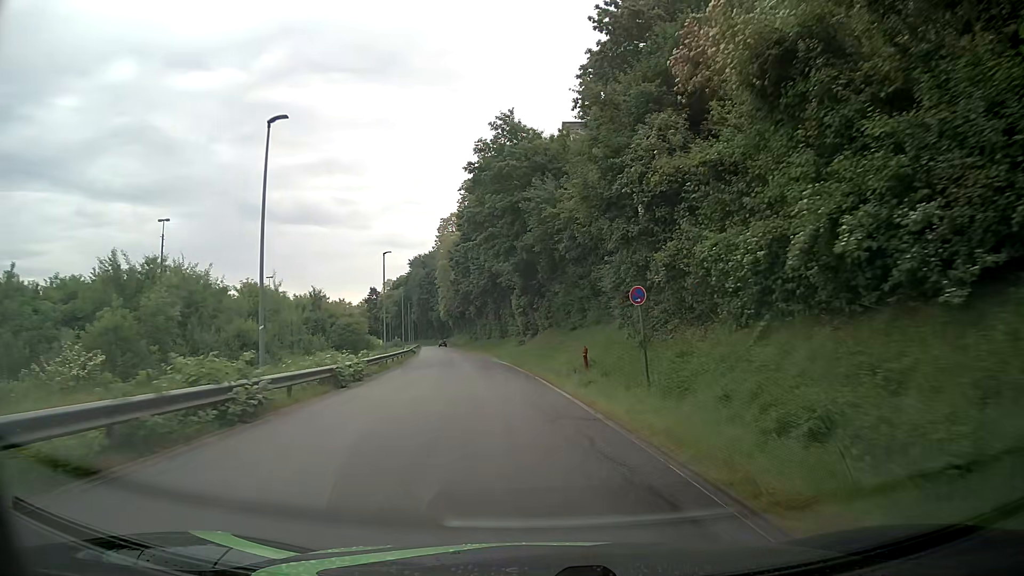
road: residential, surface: asphalt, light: Day
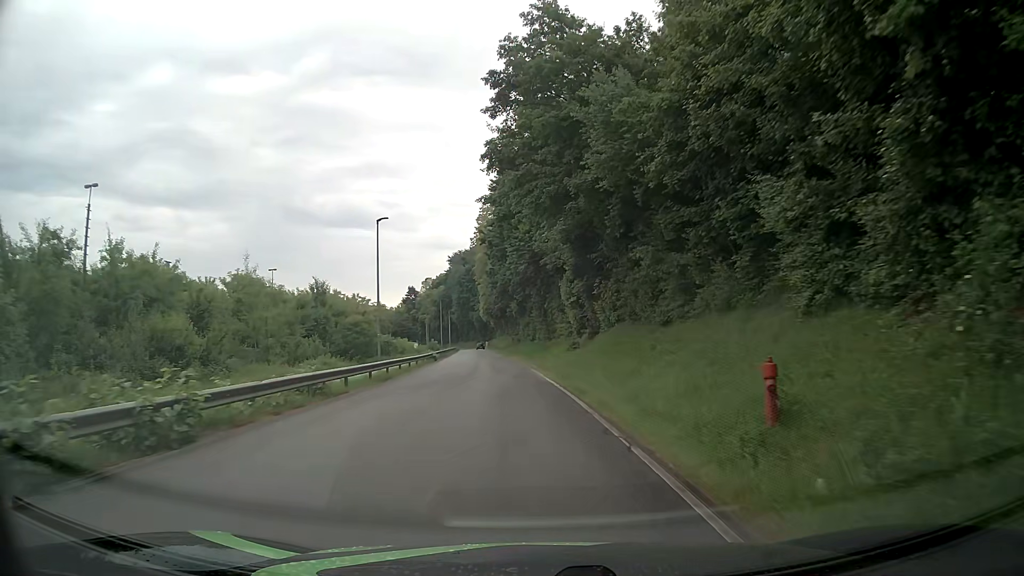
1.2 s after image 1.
(-0.5, +15.2) m; -4°
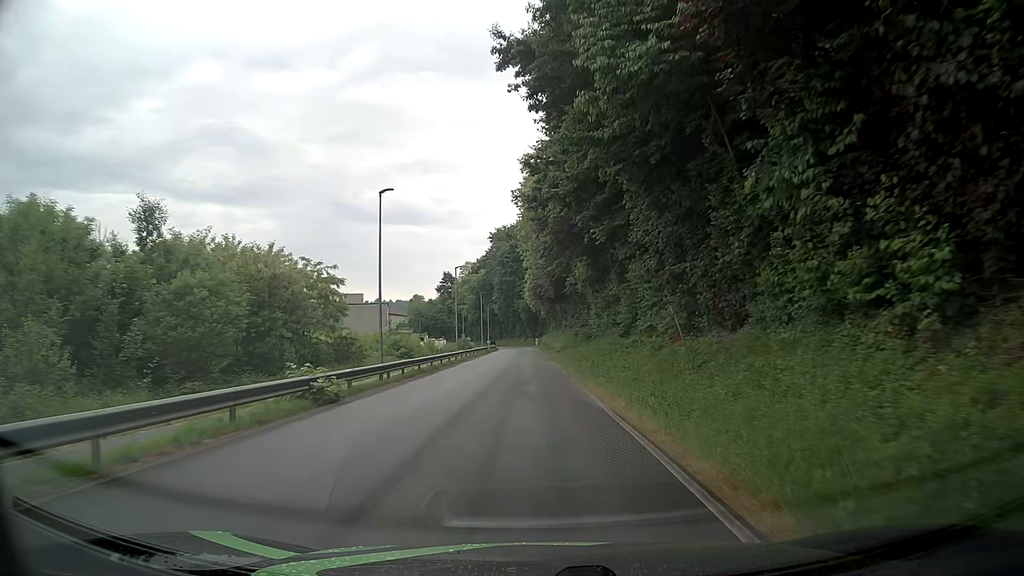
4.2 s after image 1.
(-2.4, +38.3) m; -5°
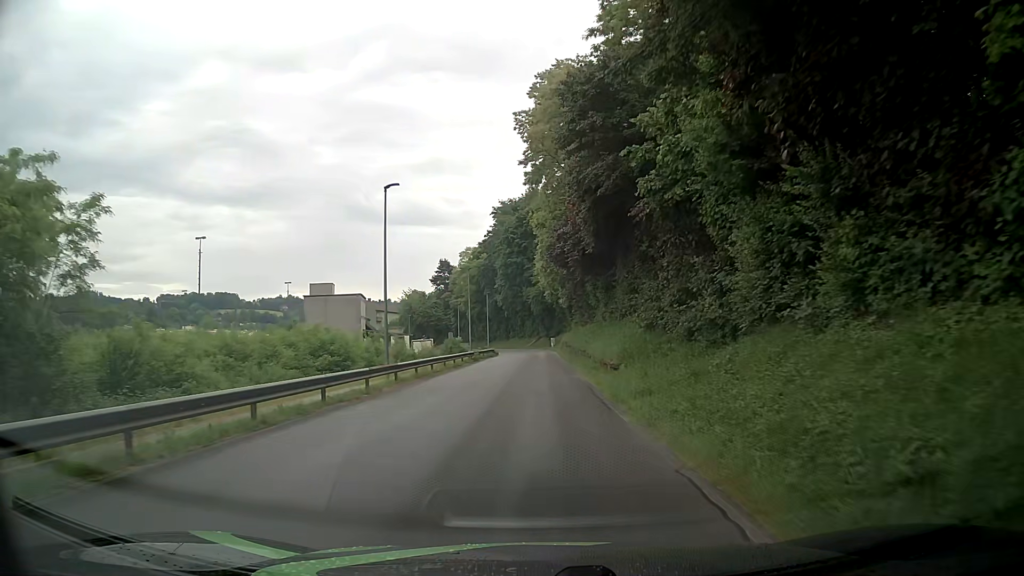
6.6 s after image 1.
(-0.6, +31.3) m; -2°
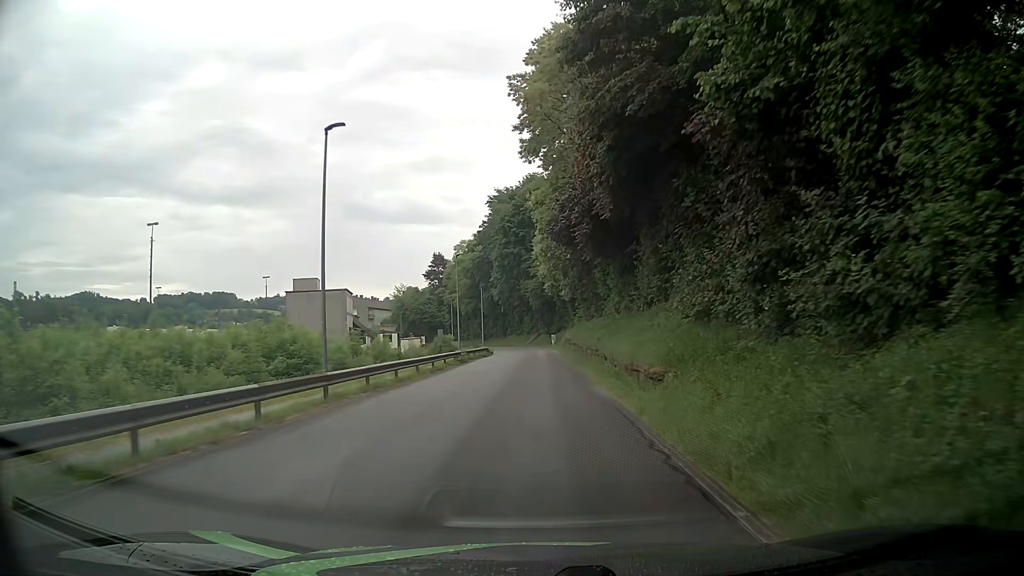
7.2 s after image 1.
(0.0, +7.9) m; +1°
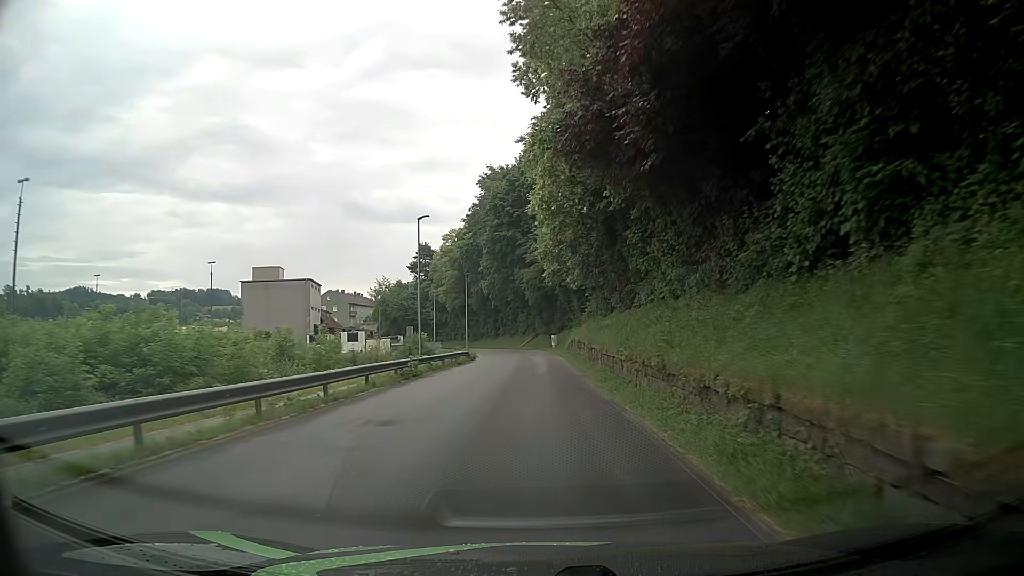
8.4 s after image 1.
(-0.1, +15.9) m; 0°
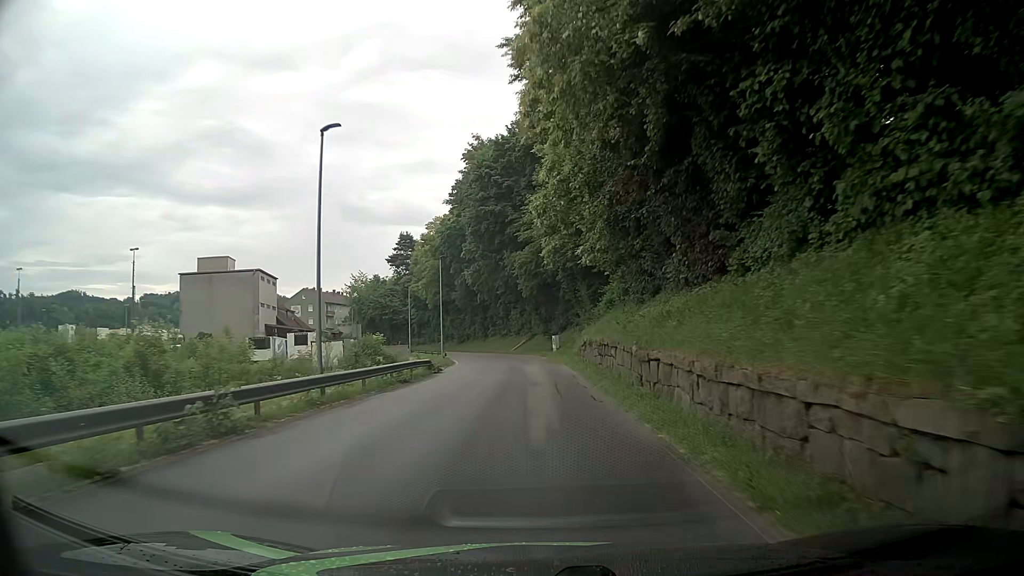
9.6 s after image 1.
(-0.1, +15.9) m; -1°
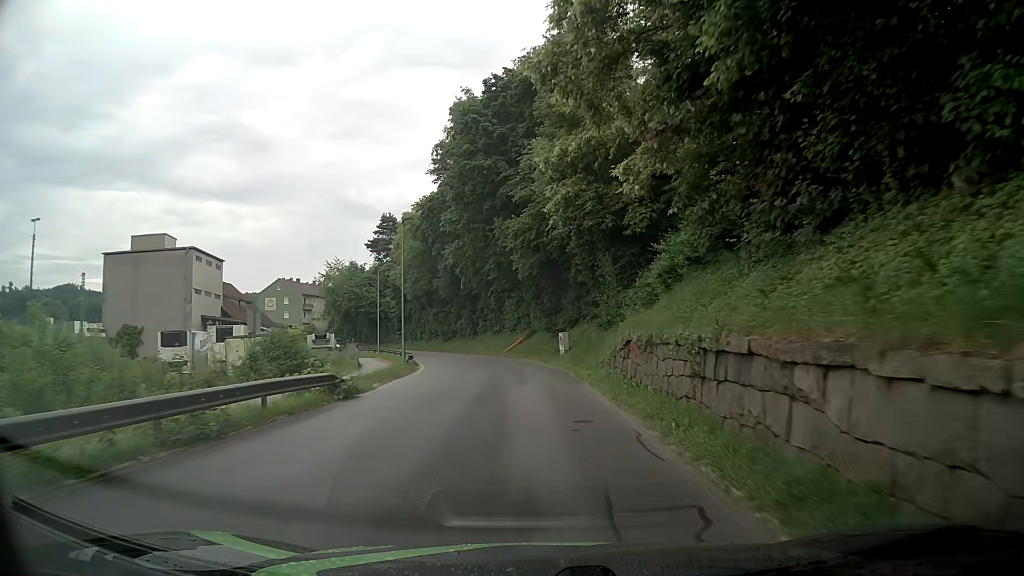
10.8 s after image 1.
(0.0, +15.3) m; +1°
(0, +10) (0, +20) (-1, +30) (-2, +40) (-5, +50) (-8, +59) (-11, +68) (-16, +77) (-21, +86) (-28, +93) m
